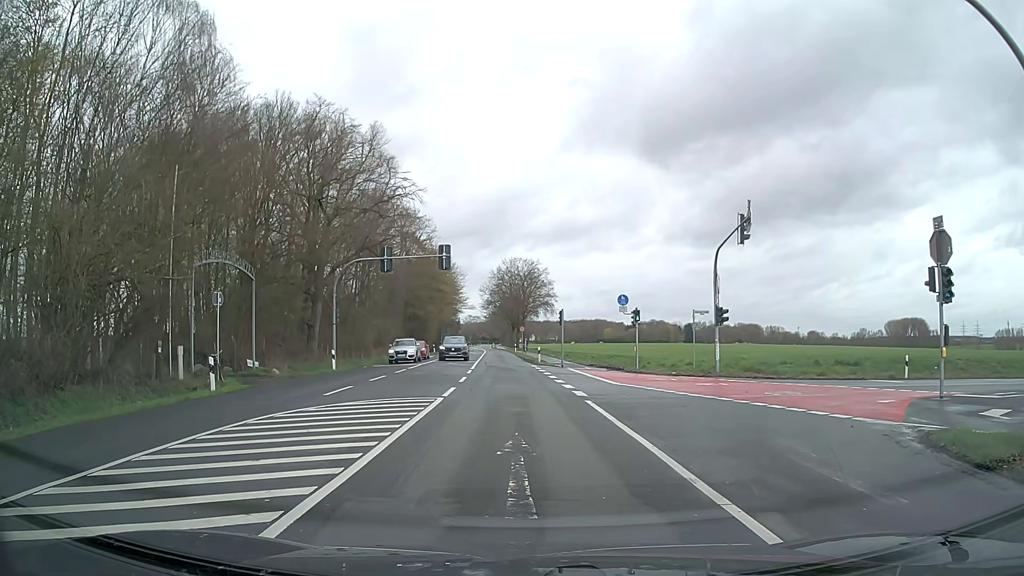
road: secondary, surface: asphalt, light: Day
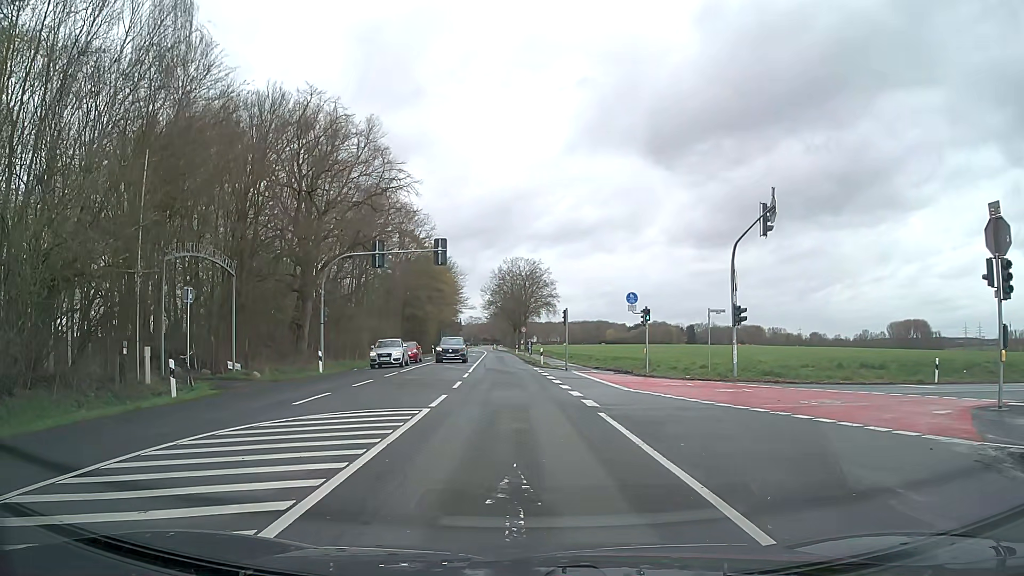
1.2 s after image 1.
(0.0, +2.7) m; -2°
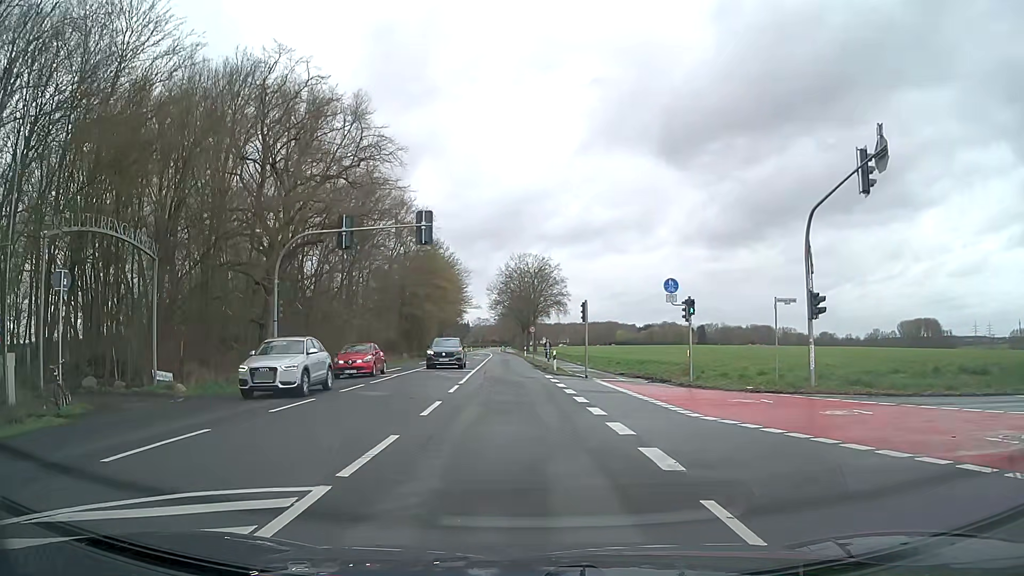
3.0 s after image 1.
(+0.2, +7.9) m; +1°
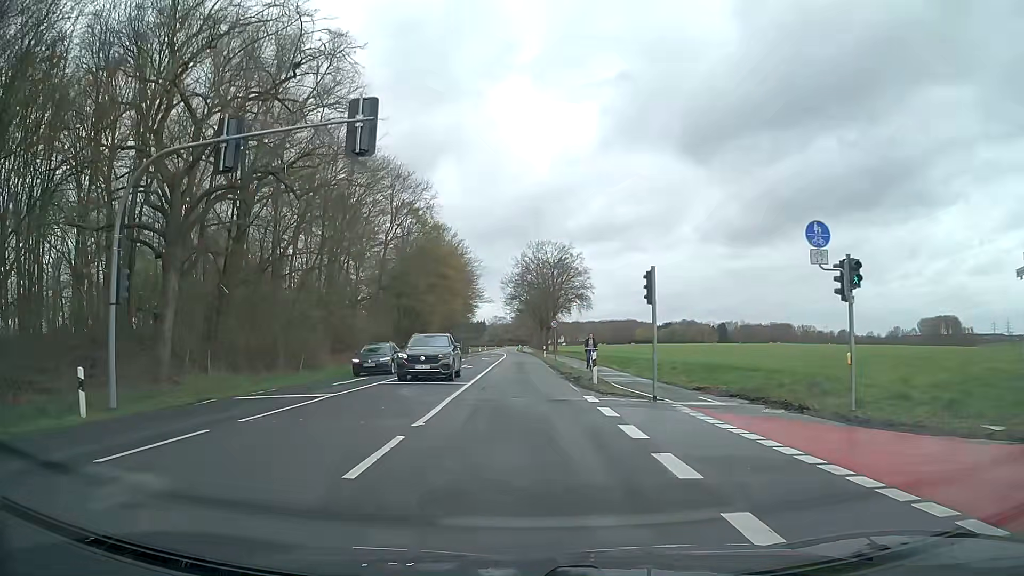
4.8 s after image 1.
(-0.3, +12.8) m; -2°
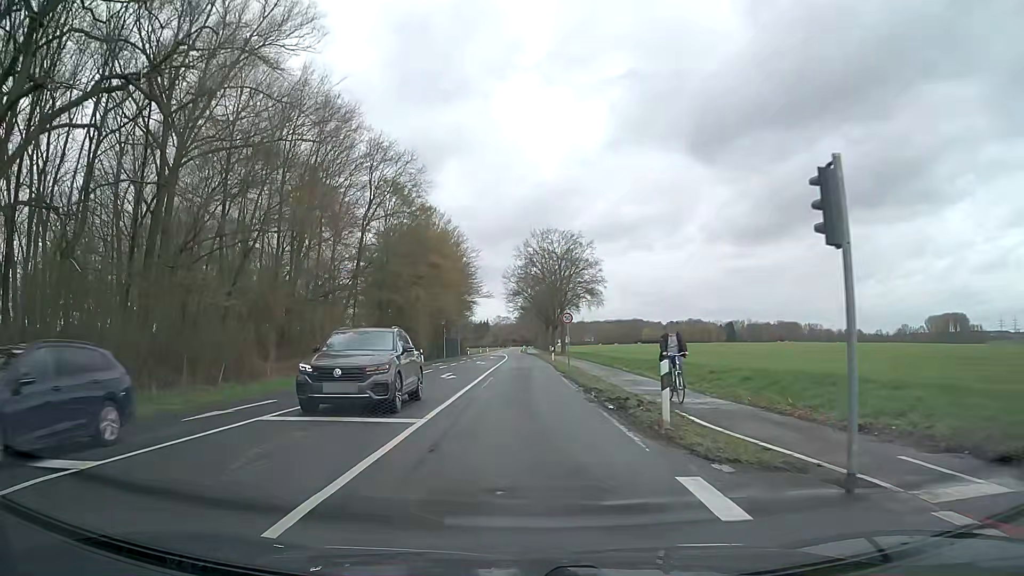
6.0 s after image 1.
(0.0, +10.9) m; 0°
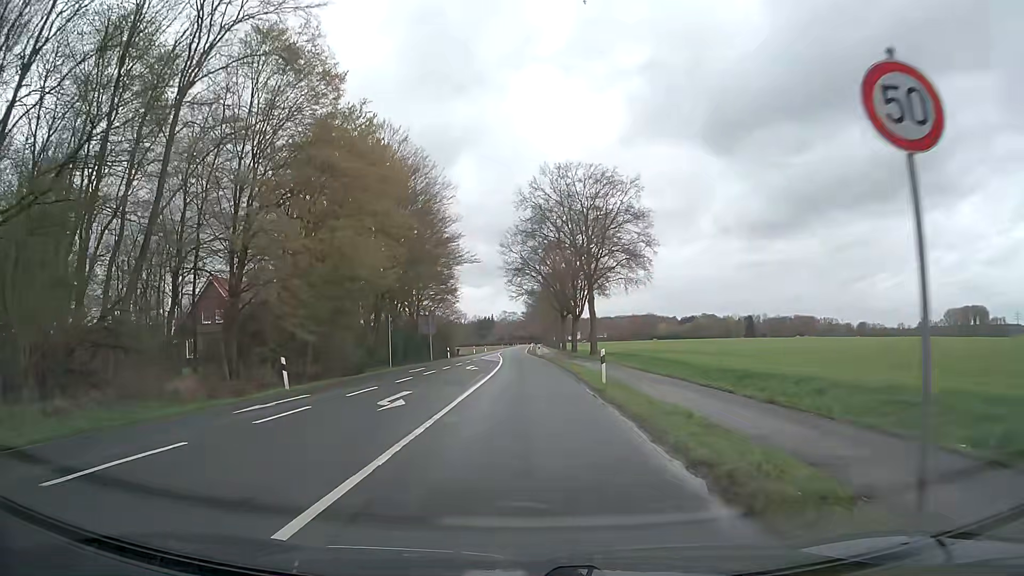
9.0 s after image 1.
(-0.2, +33.0) m; 0°
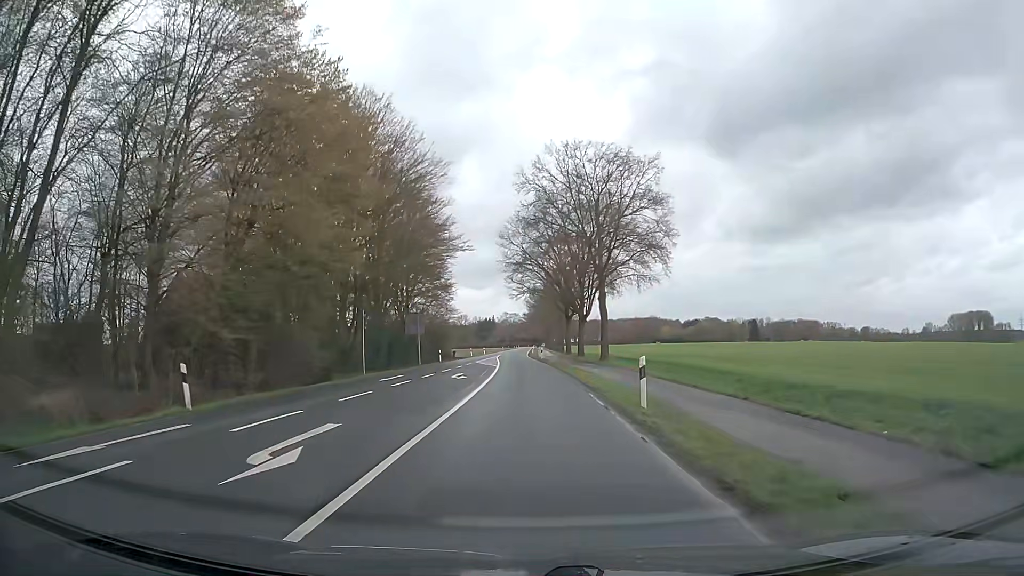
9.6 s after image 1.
(-0.1, +7.2) m; -1°
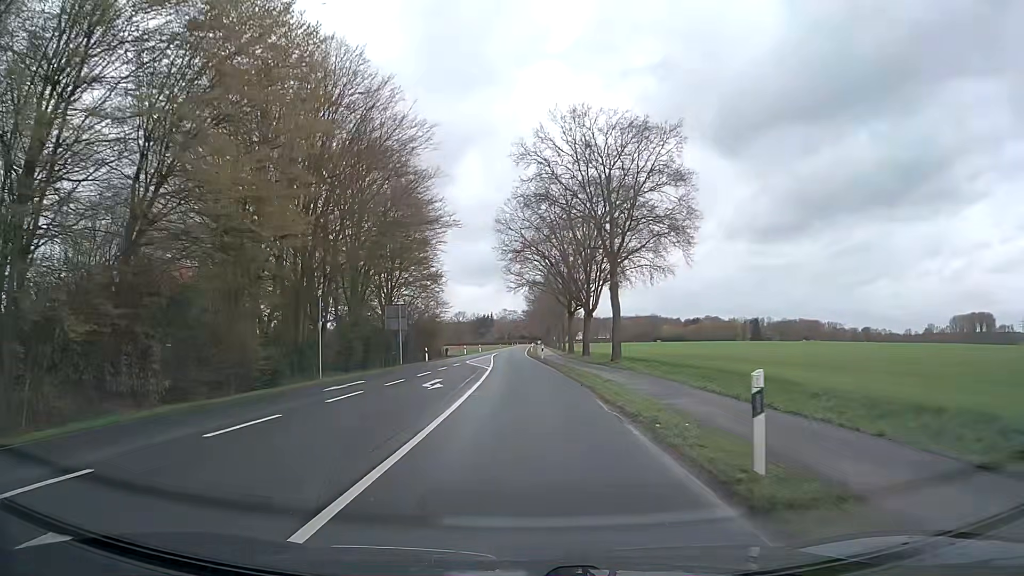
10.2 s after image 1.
(0.0, +7.3) m; 0°
(0, +10) (0, +20) (0, +30) (-1, +40) (-1, +50) (-1, +60) (-2, +70) (-2, +80) (-2, +90) (-2, +100) m
